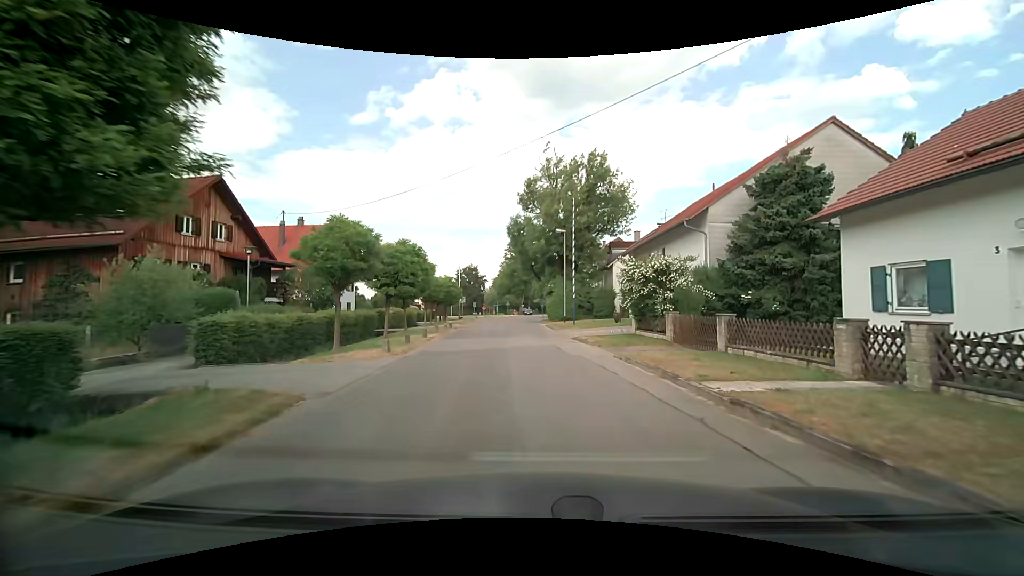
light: Day
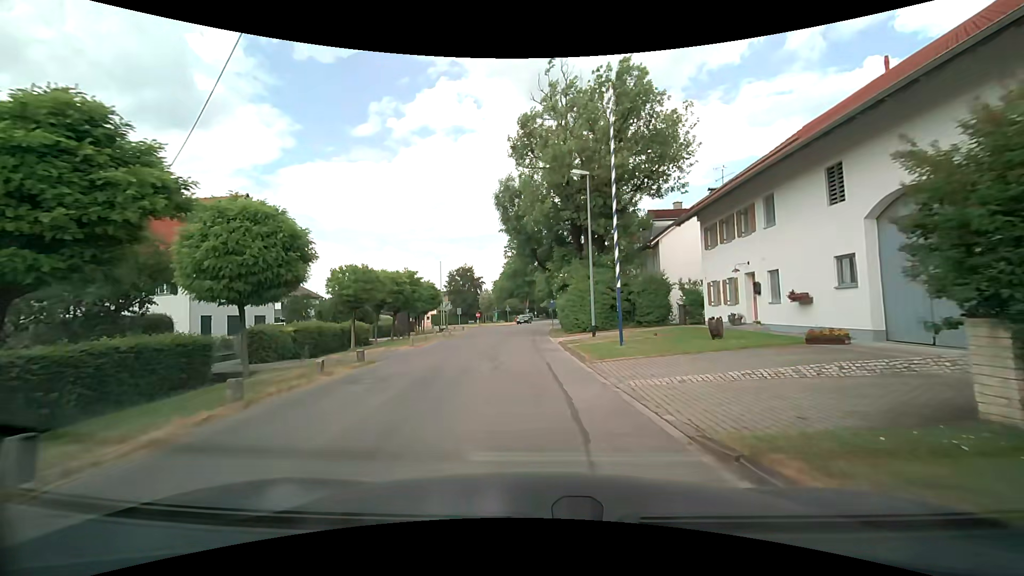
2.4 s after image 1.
(+0.1, +18.5) m; 0°
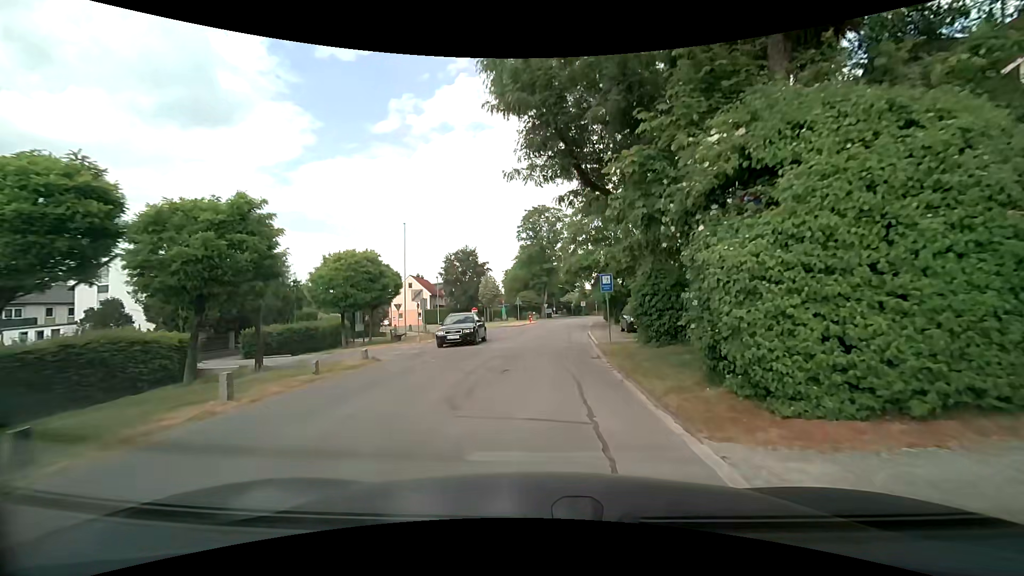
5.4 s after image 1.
(-1.2, +23.5) m; -3°
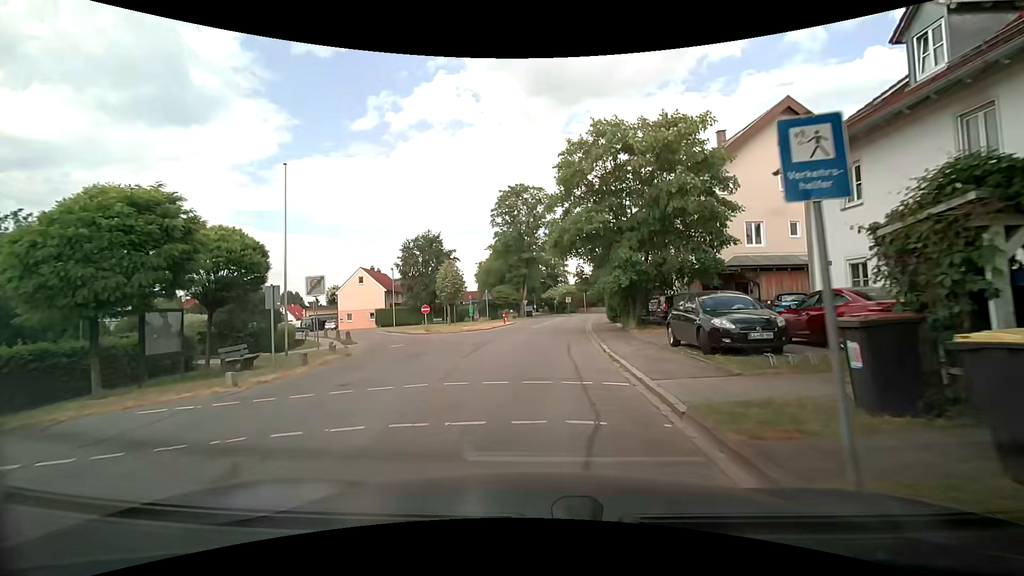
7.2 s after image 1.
(+0.2, +14.4) m; +2°
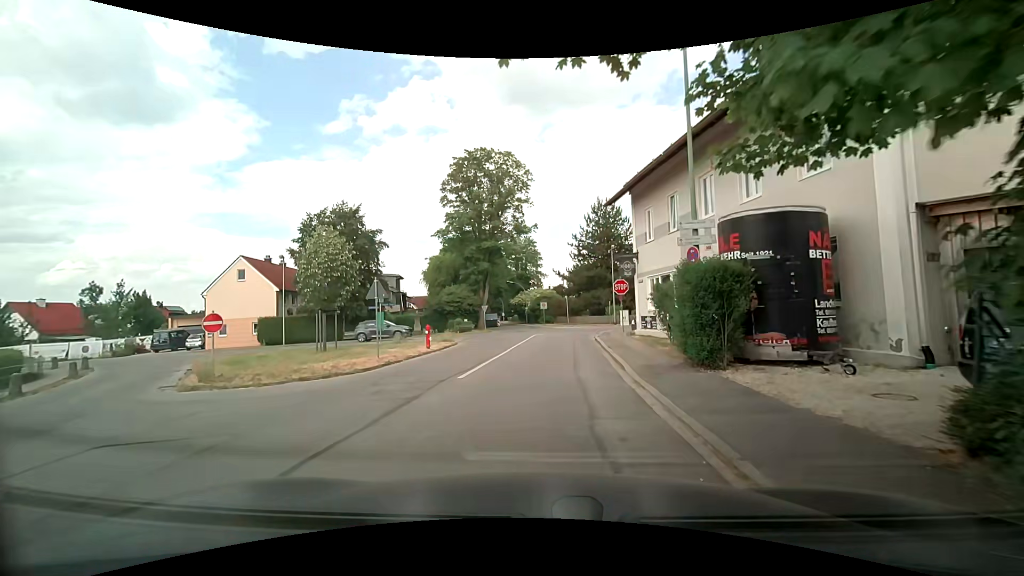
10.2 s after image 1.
(+0.7, +21.4) m; +4°
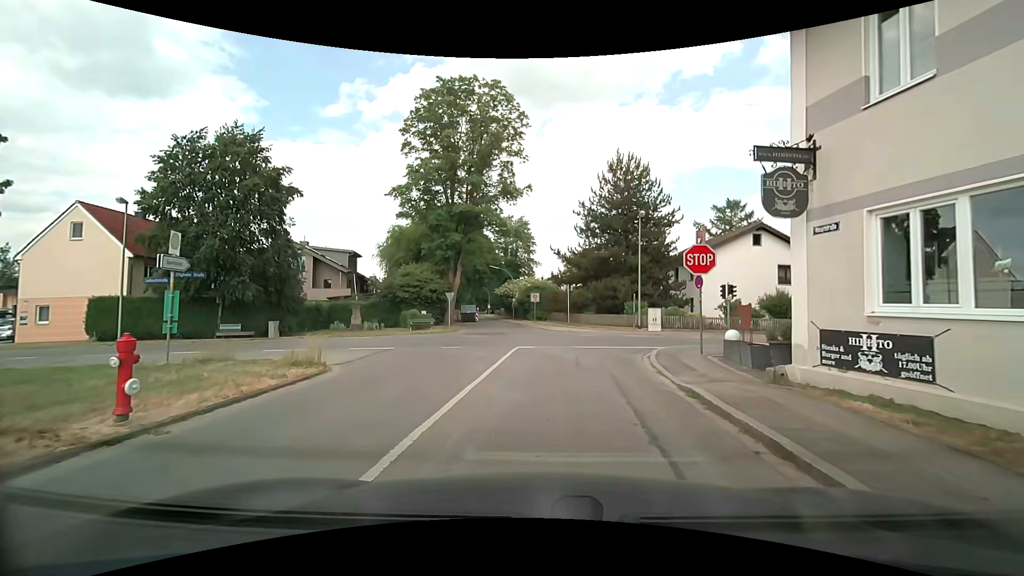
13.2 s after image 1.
(+0.2, +15.9) m; +2°
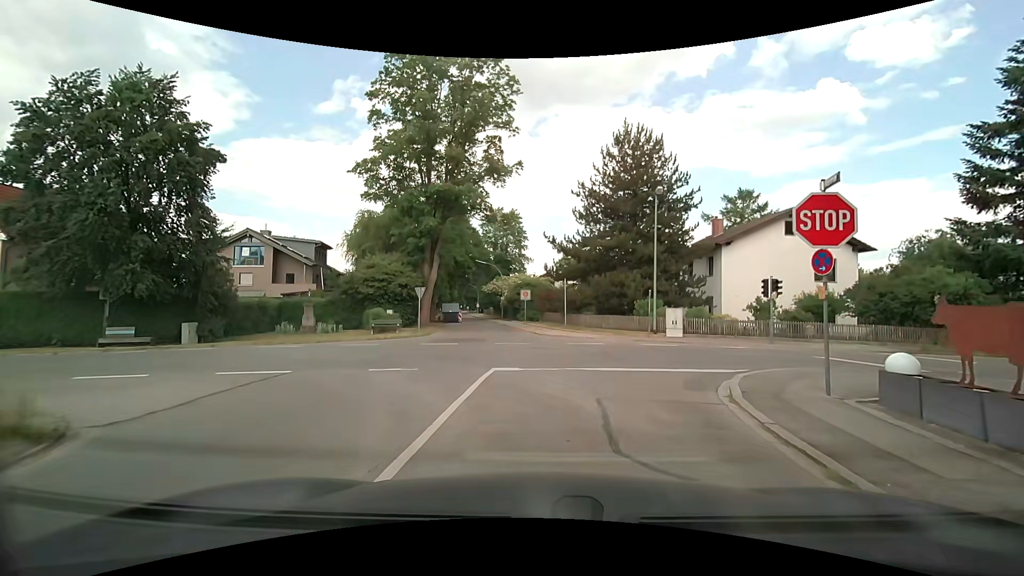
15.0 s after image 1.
(-0.1, +6.6) m; -1°
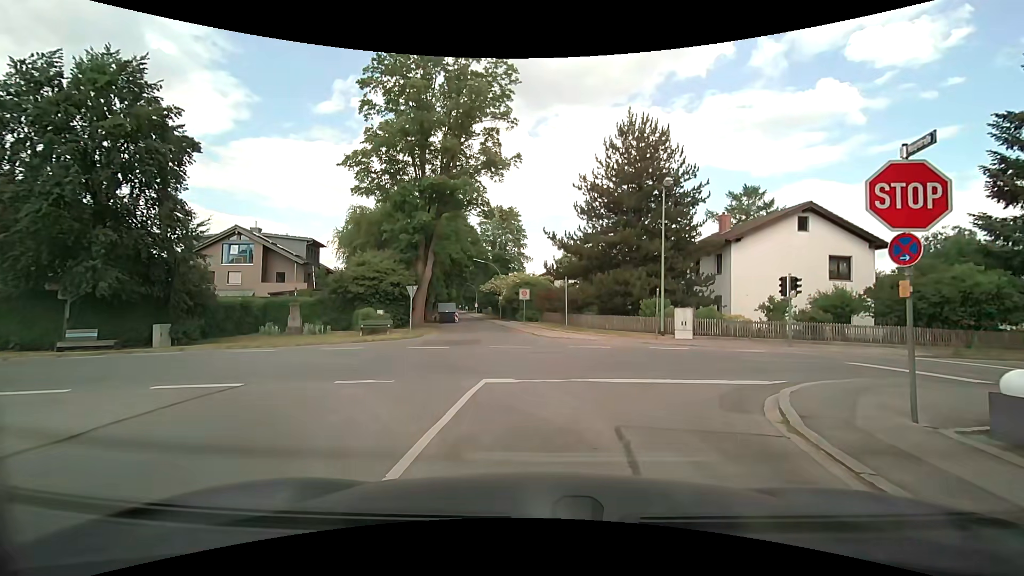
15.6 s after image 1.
(0.0, +1.7) m; -1°
